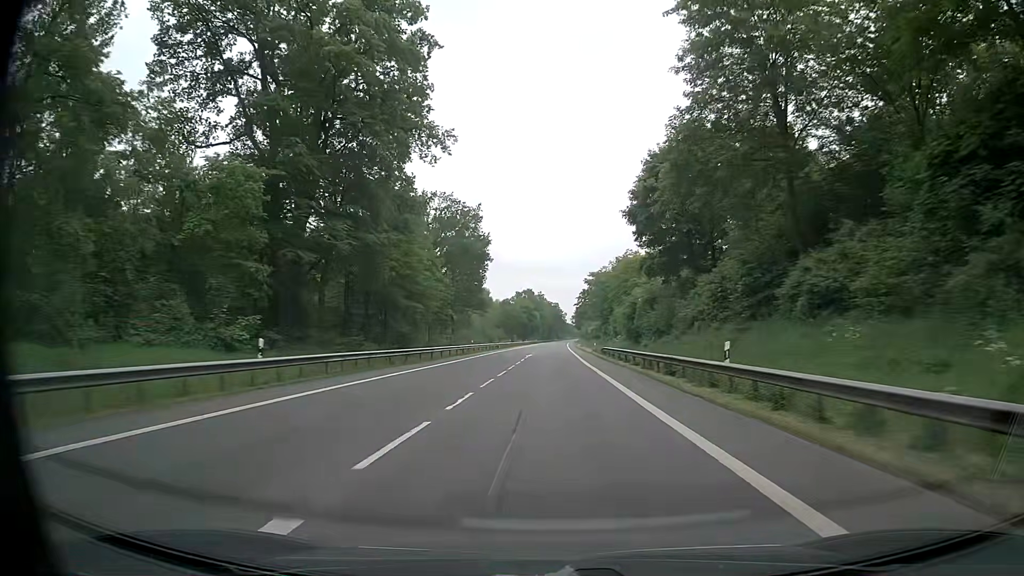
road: primary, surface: asphalt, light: Day
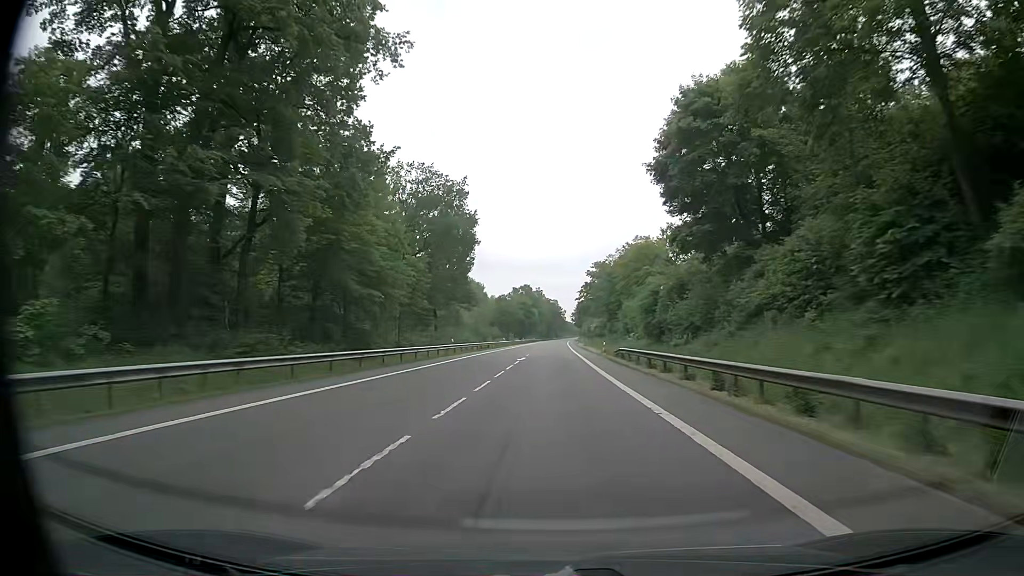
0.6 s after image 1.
(0.0, +13.7) m; 0°
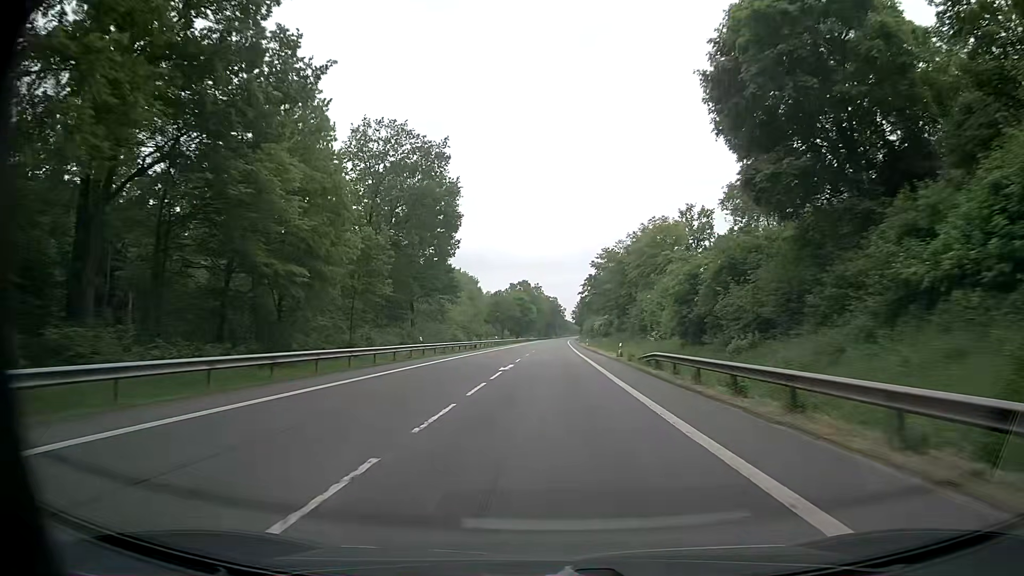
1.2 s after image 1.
(0.0, +14.0) m; 0°
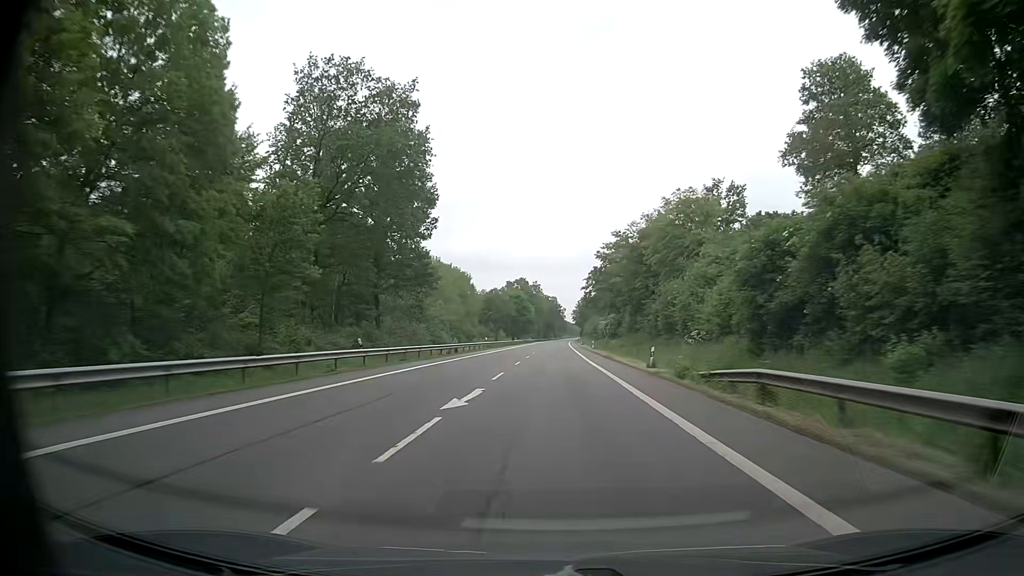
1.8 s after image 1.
(+0.1, +14.2) m; 0°
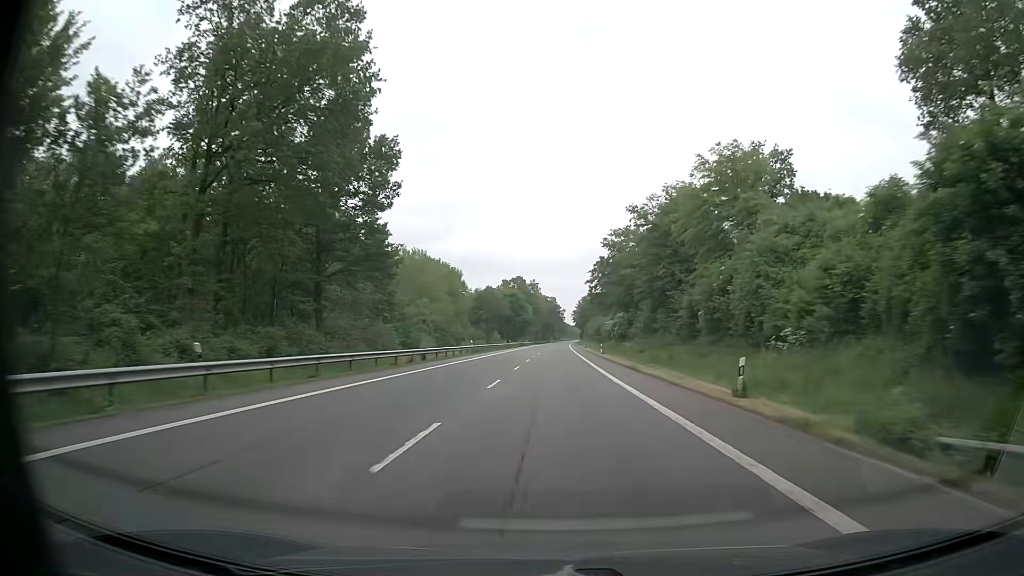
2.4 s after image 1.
(0.0, +14.5) m; 0°
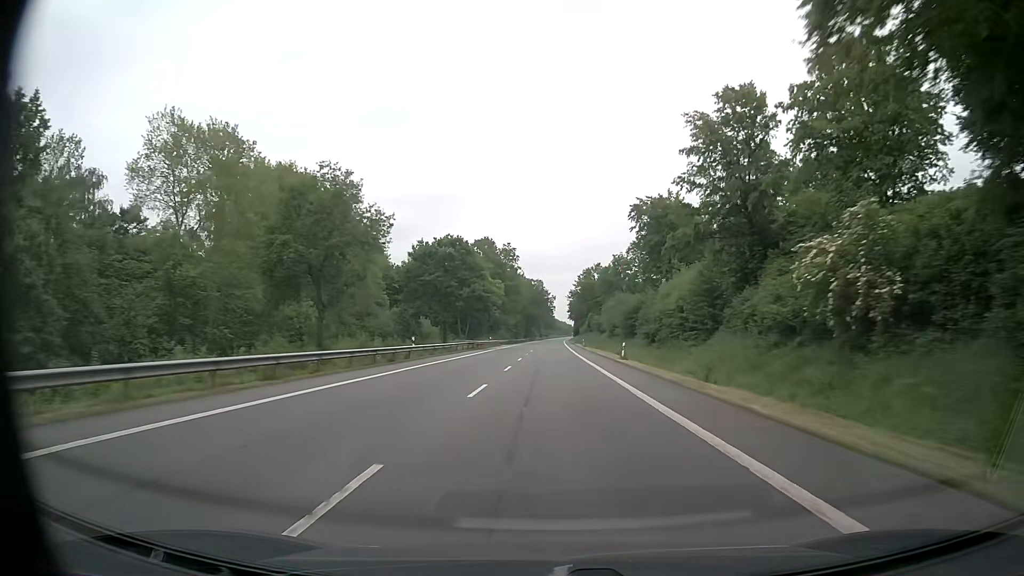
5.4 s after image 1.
(+0.9, +75.8) m; +1°
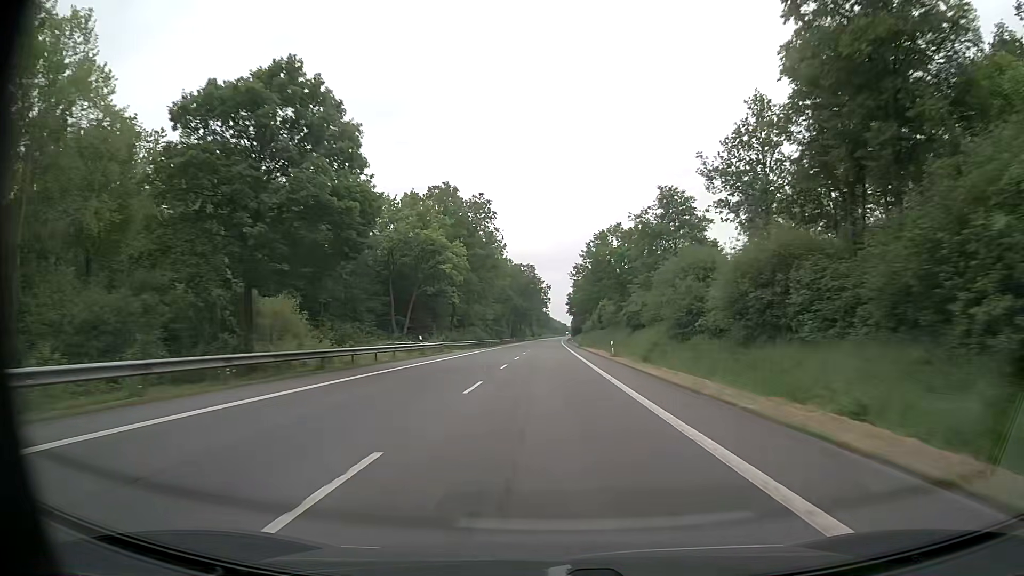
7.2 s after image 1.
(+0.1, +47.3) m; 0°
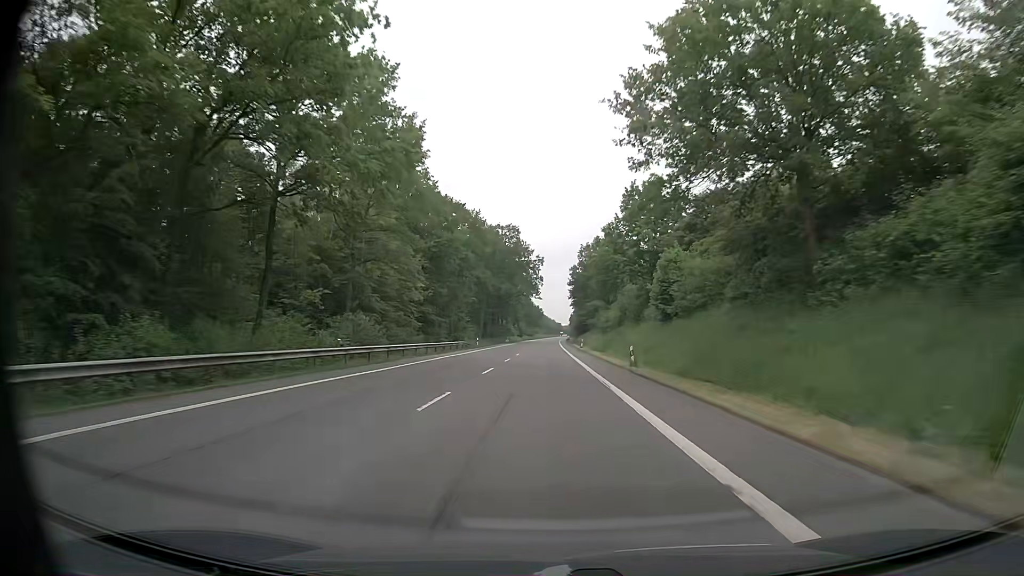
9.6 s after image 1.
(+0.5, +64.0) m; 0°
(0, +10) (0, +20) (0, +30) (0, +40) (0, +50) (0, +60) (0, +70) (0, +80) (0, +90) (0, +100) m
